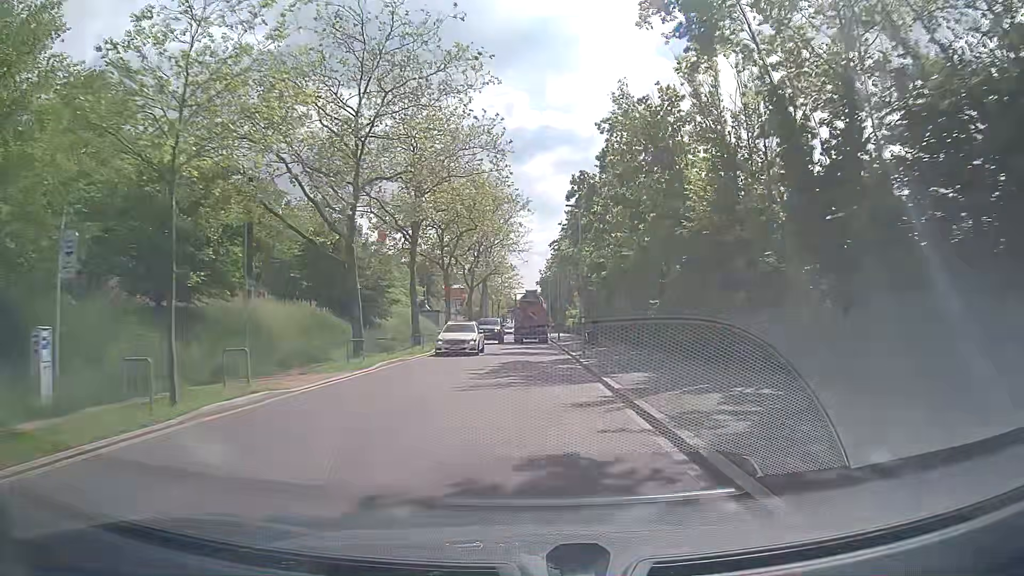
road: tertiary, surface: asphalt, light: Day
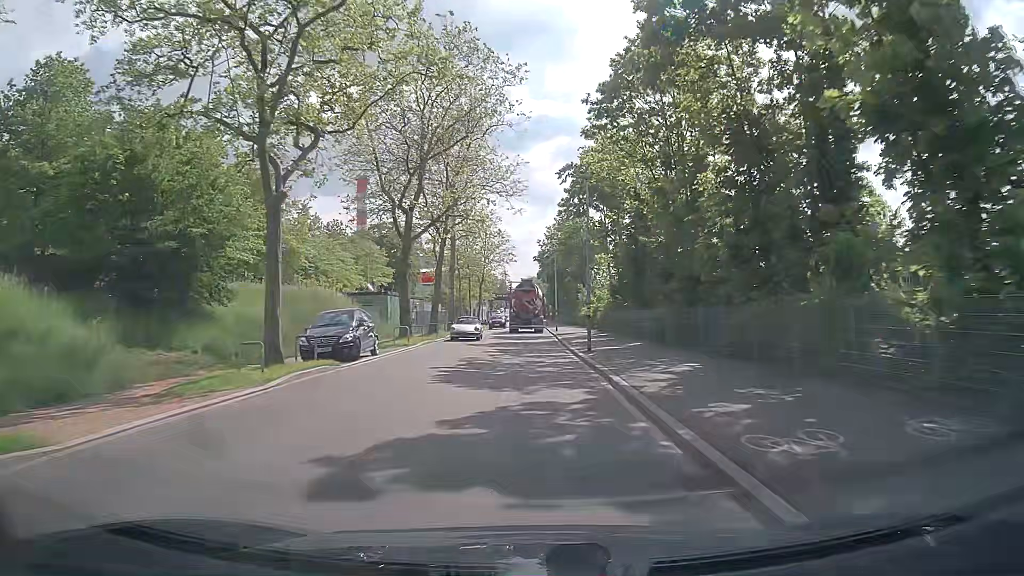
(0.0, +31.8) m; 0°
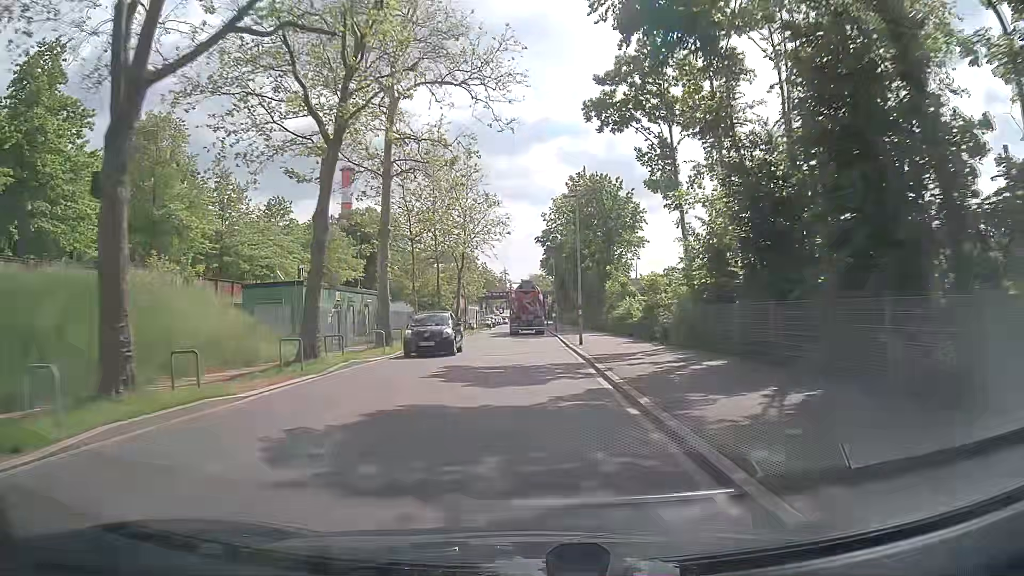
(-0.1, +23.8) m; 0°
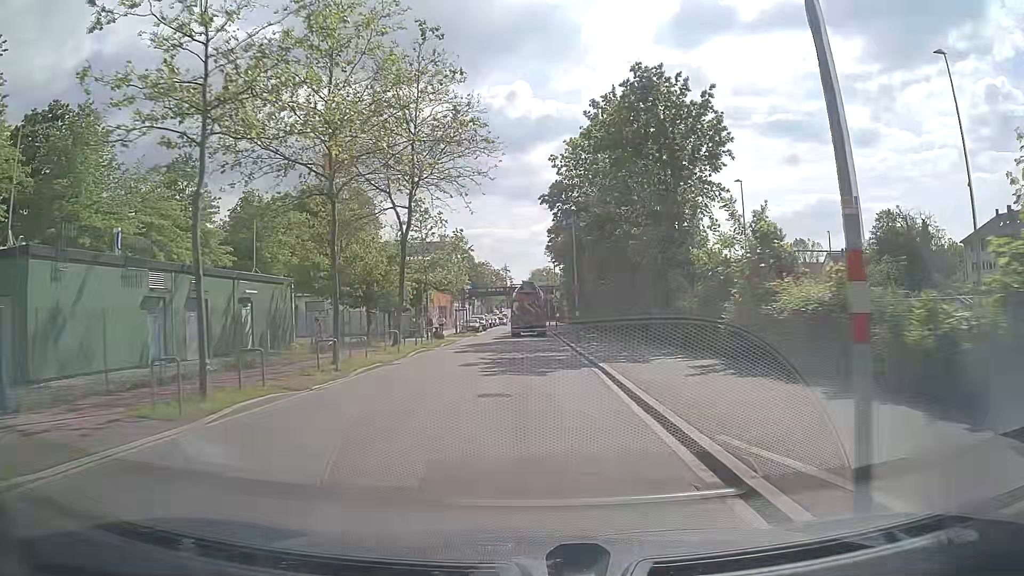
(-0.1, +23.7) m; 0°
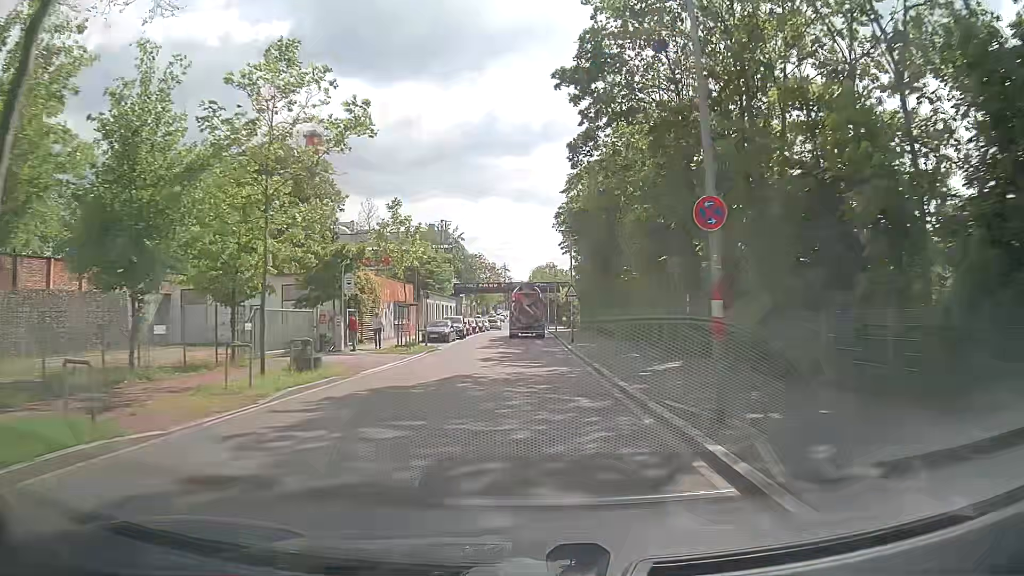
(-0.2, +23.7) m; -1°
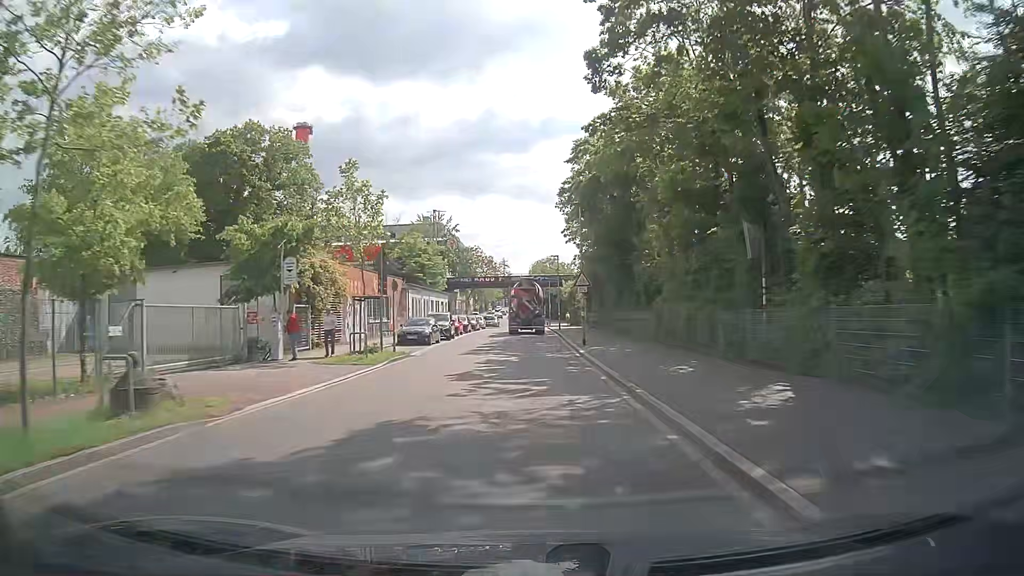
(0.0, +7.9) m; 0°
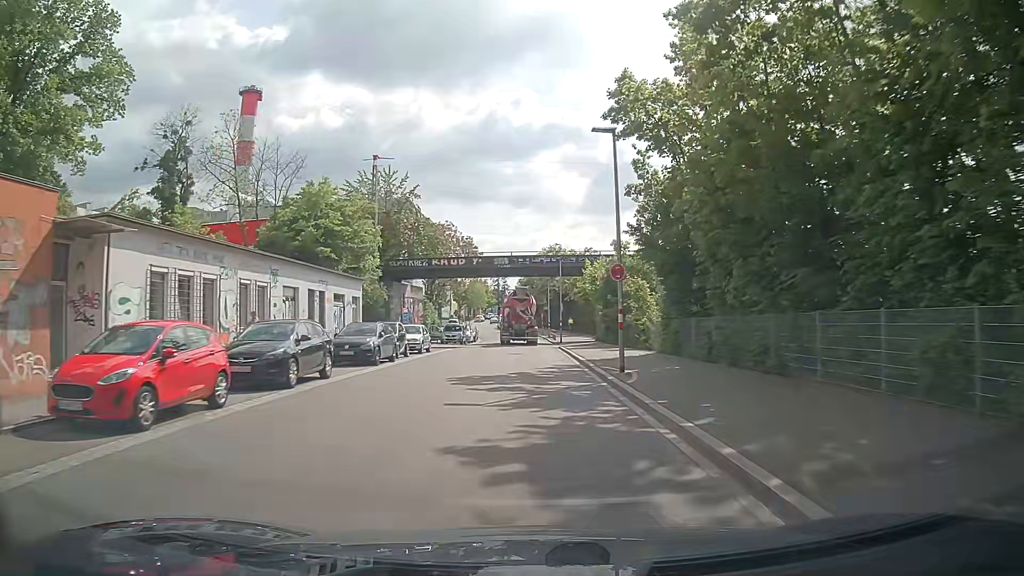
(+0.1, +39.4) m; -1°
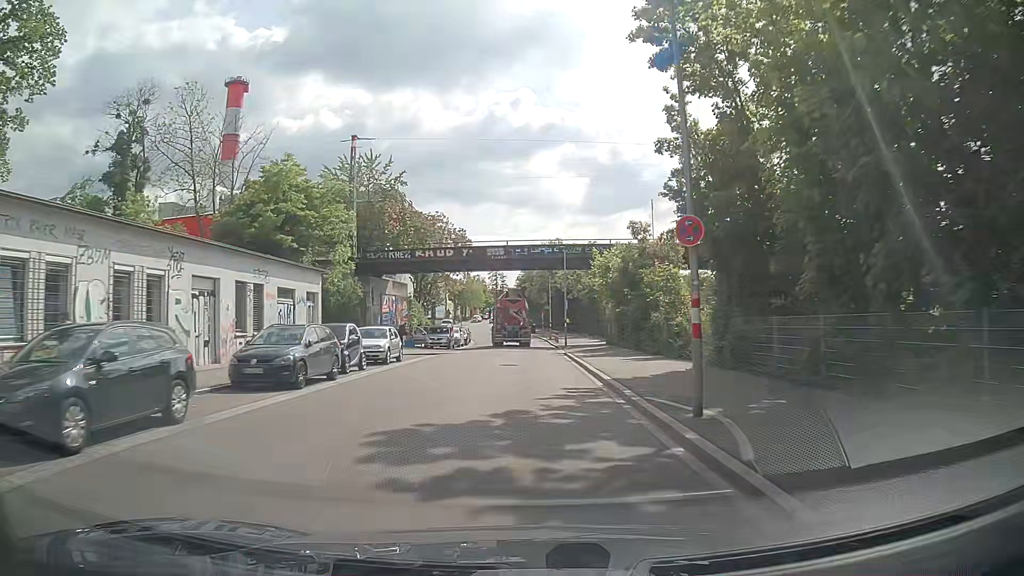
(+0.1, +7.7) m; +1°
(0, +10) (0, +20) (0, +30) (0, +40) (0, +50) (0, +60) (-1, +70) (-3, +80) (-5, +90) (-6, +100) m
